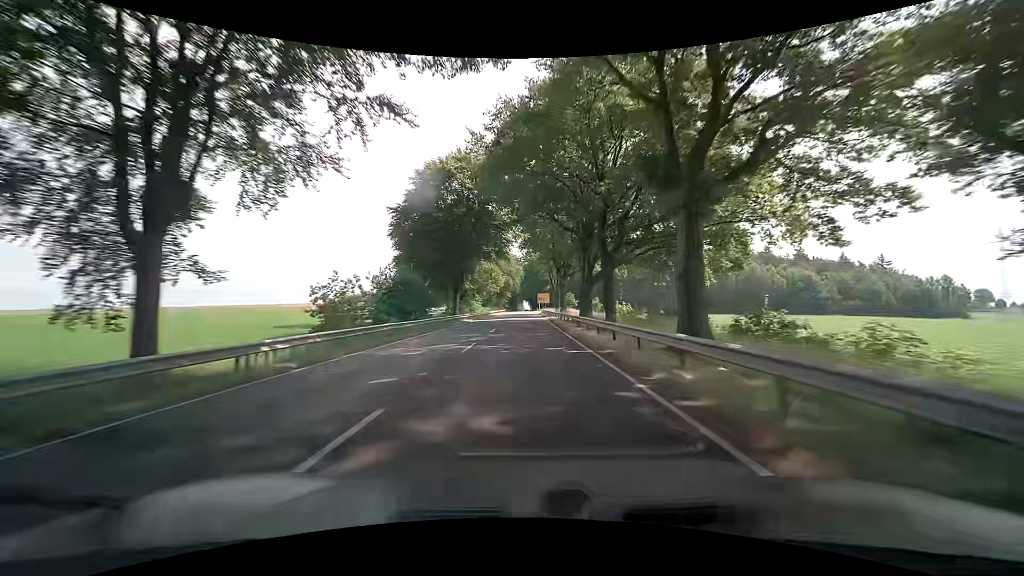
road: primary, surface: asphalt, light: Day
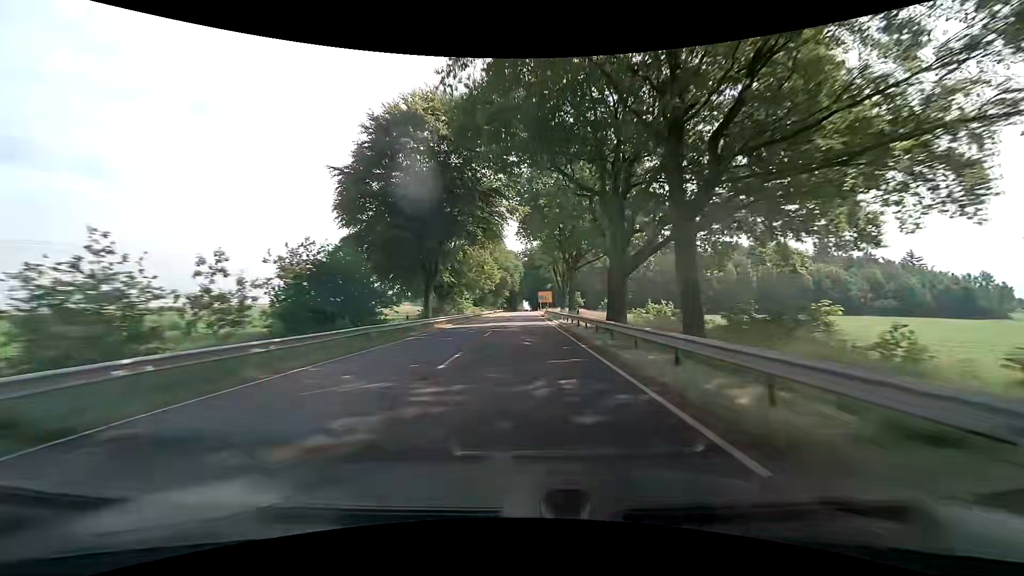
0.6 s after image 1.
(0.0, +15.8) m; 0°
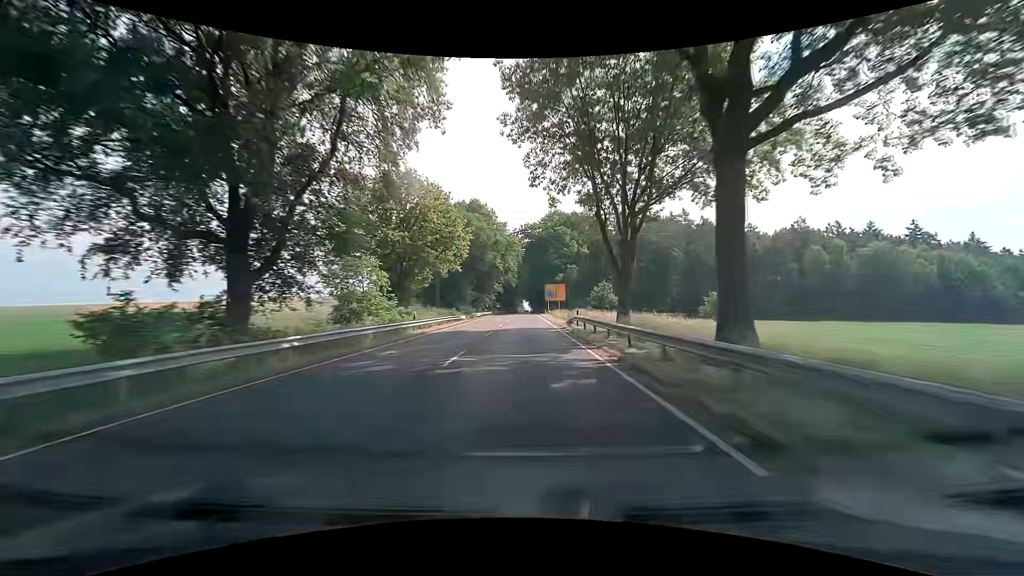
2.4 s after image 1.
(0.0, +47.4) m; 0°
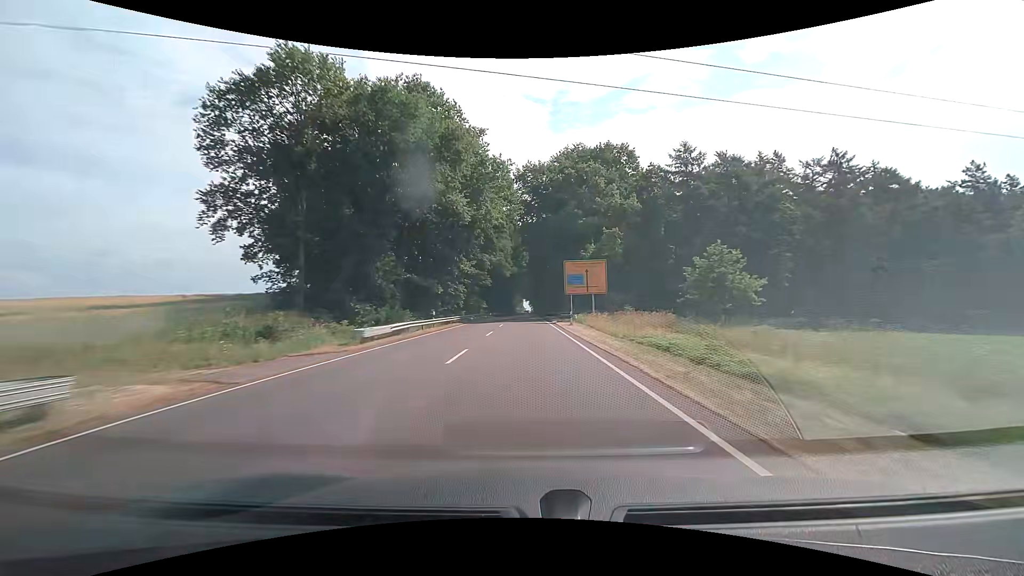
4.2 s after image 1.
(-0.2, +47.4) m; 0°
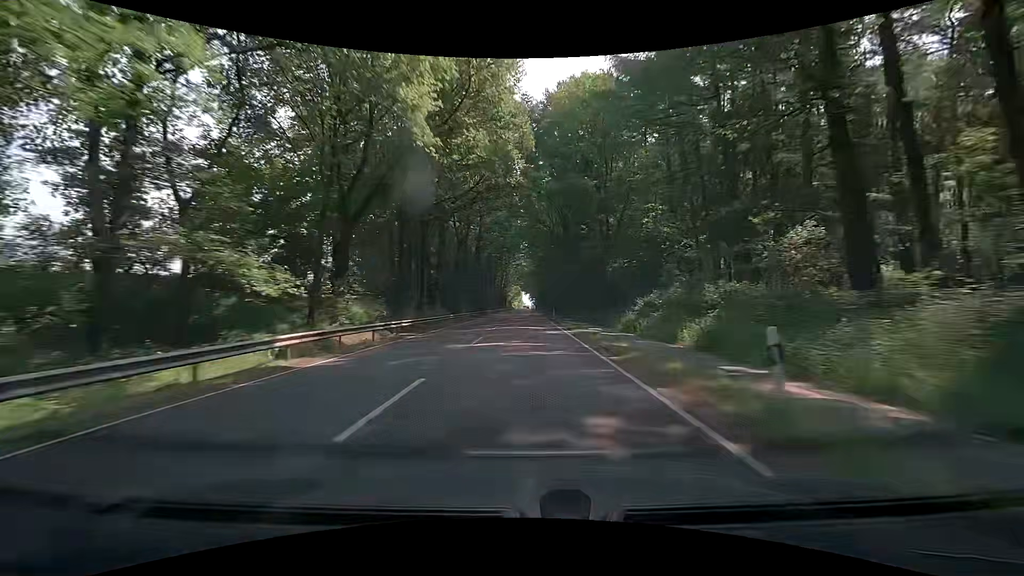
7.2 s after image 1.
(0.0, +79.0) m; 0°
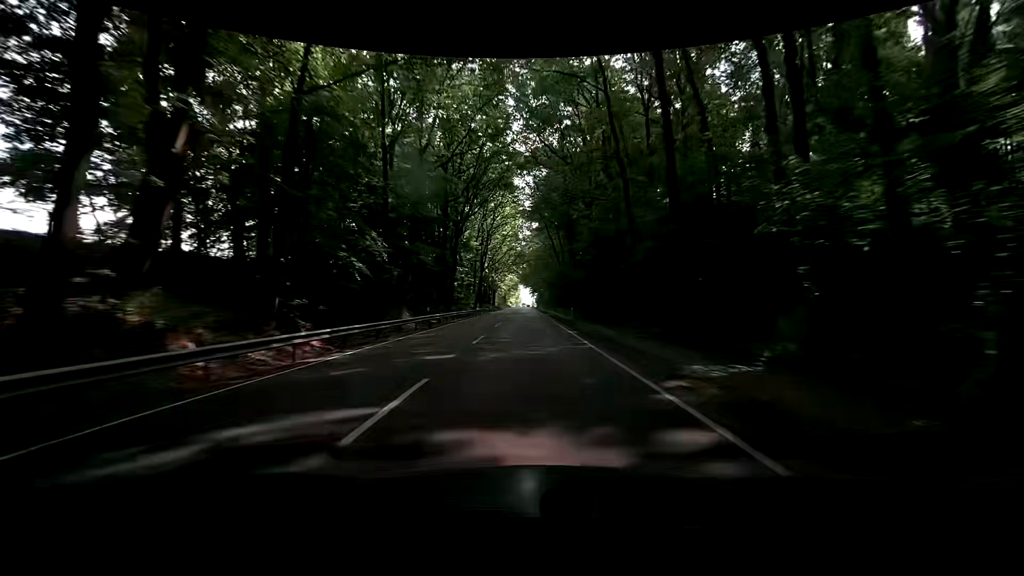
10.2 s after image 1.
(0.0, +71.4) m; 0°
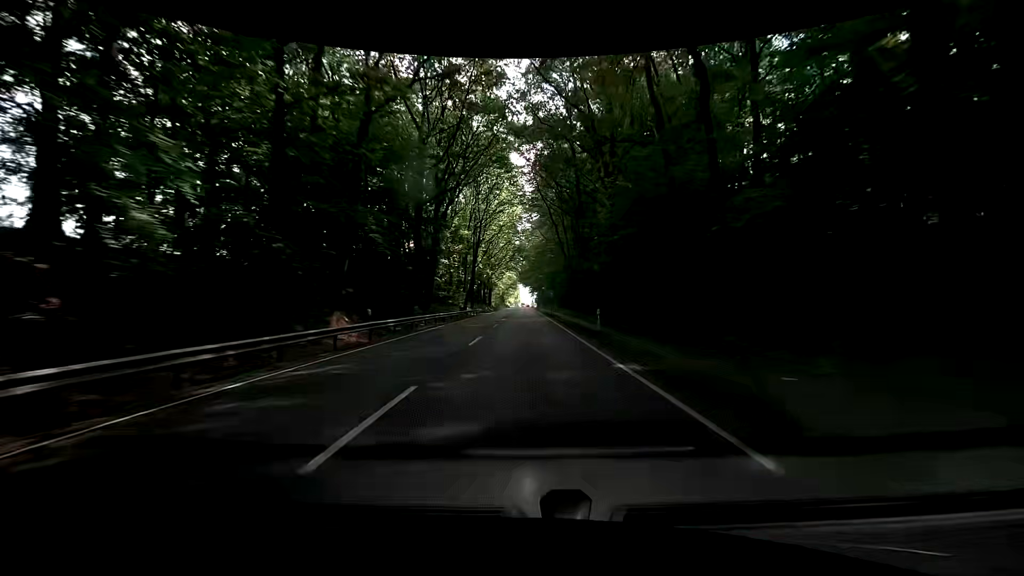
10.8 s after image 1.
(-0.1, +12.7) m; -1°
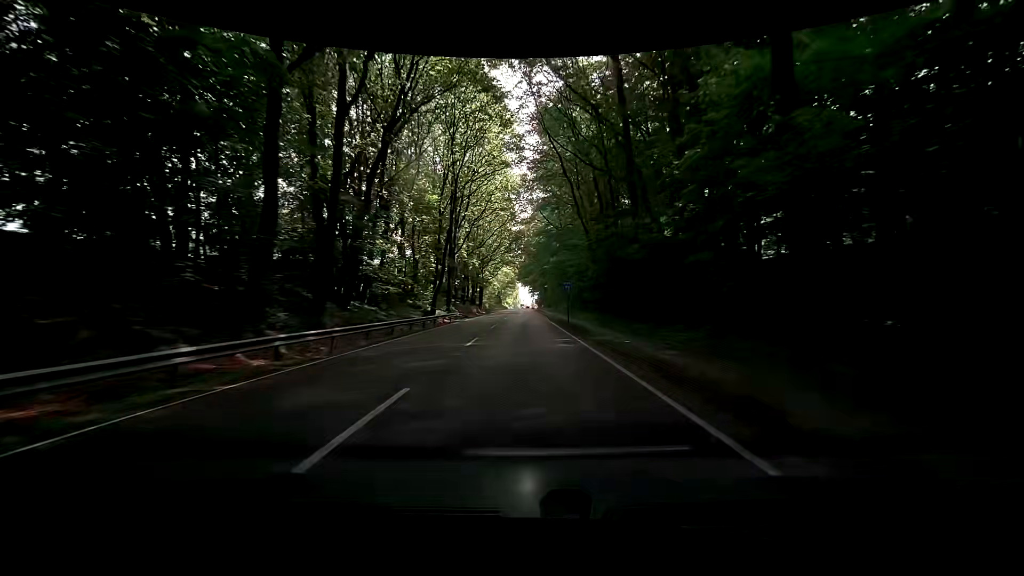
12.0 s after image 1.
(+0.2, +23.8) m; 0°
